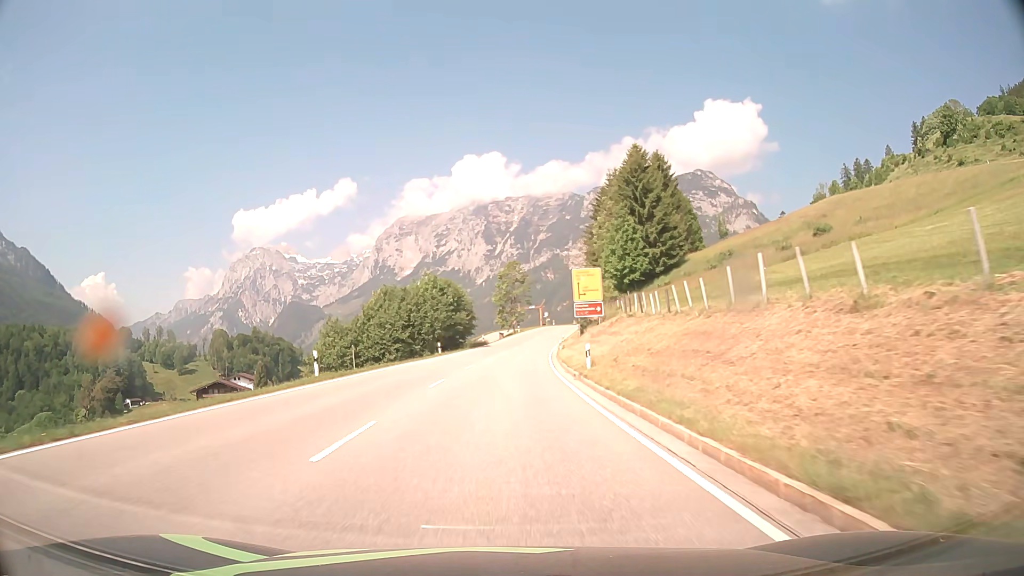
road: primary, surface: asphalt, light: Day
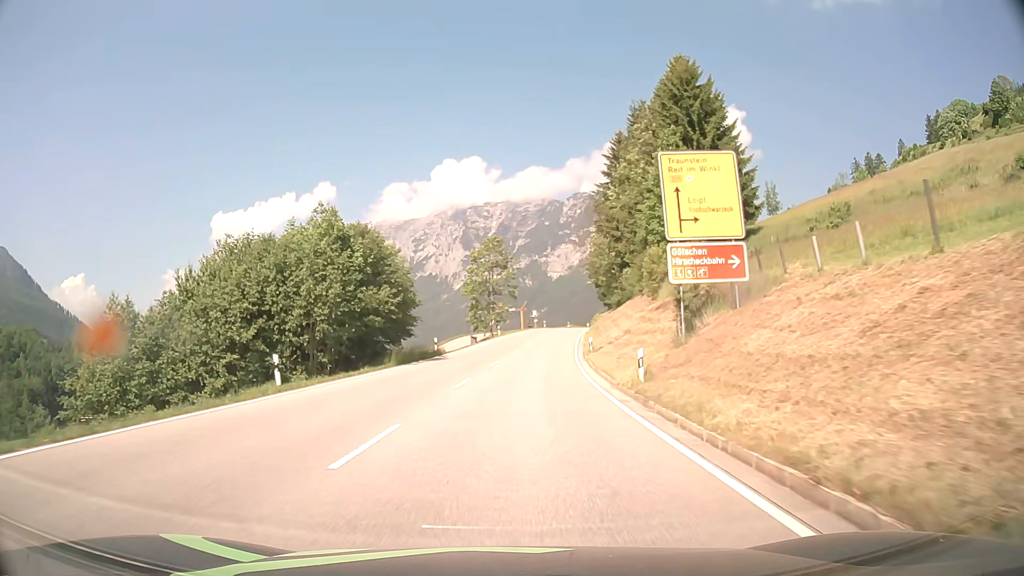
(+0.3, +36.1) m; +2°
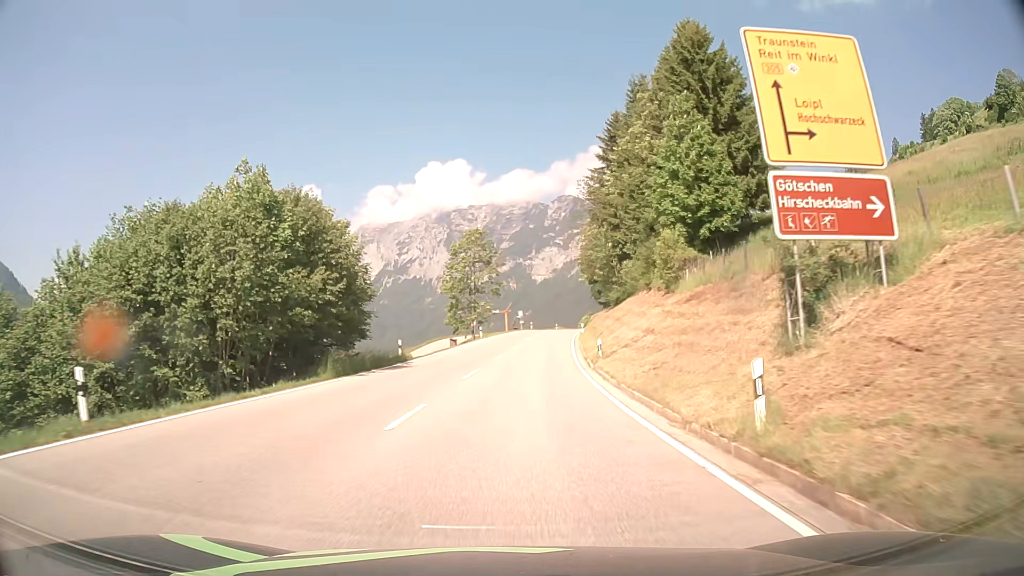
(+0.1, +8.9) m; +1°
